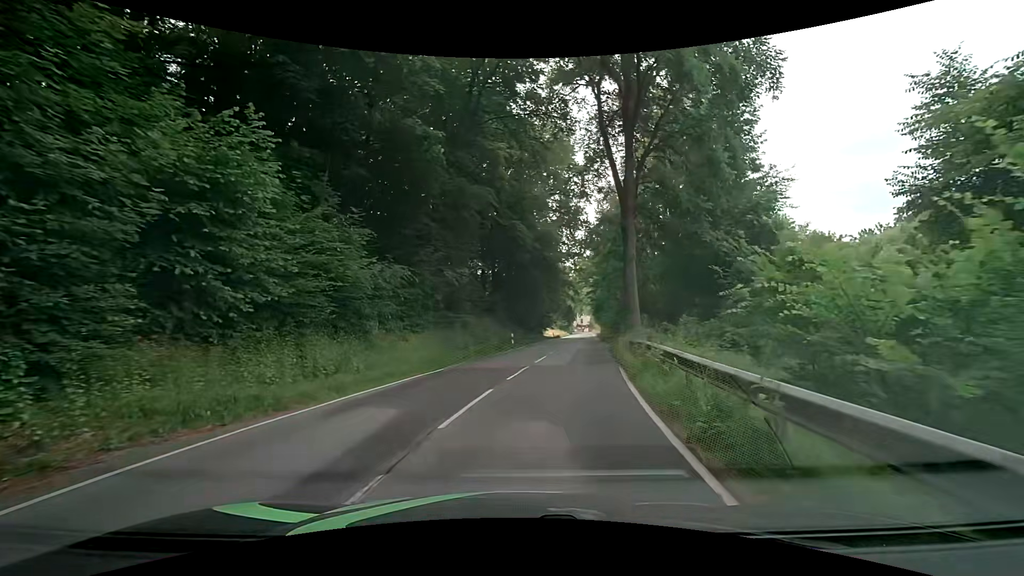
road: tertiary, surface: asphalt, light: Day
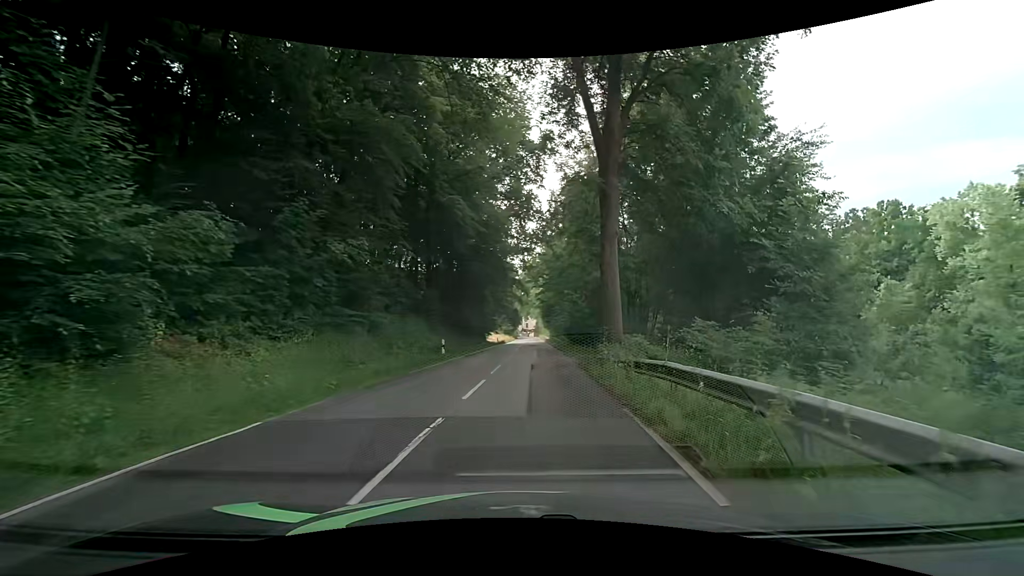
(+0.5, +8.8) m; +8°
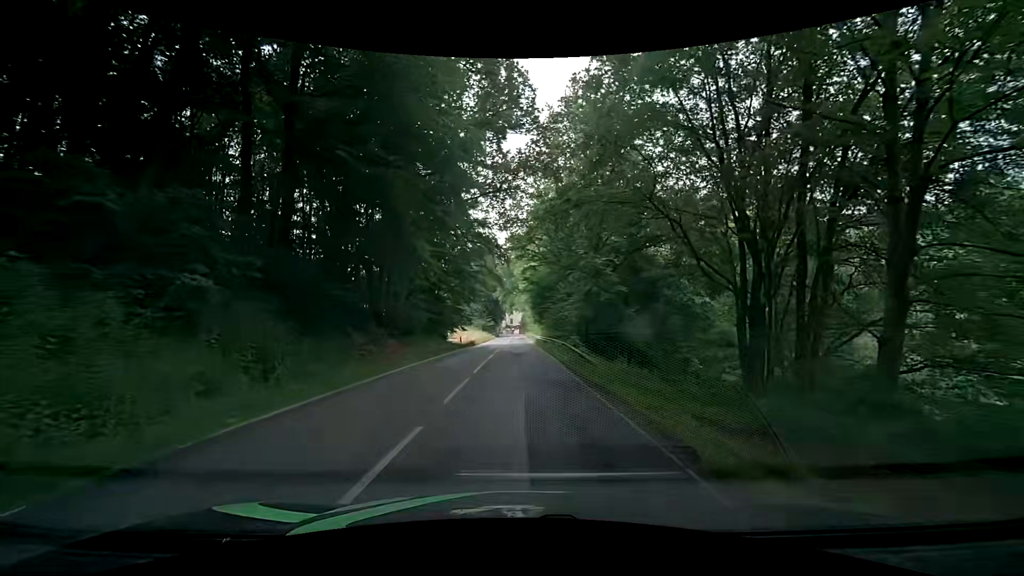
(+0.6, +25.5) m; +4°
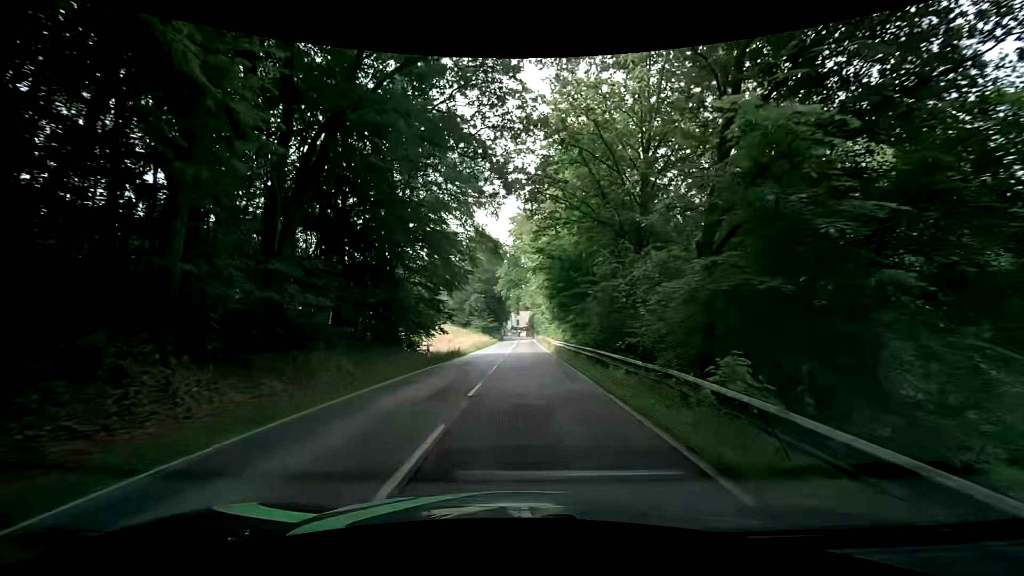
(-1.0, +18.3) m; -5°
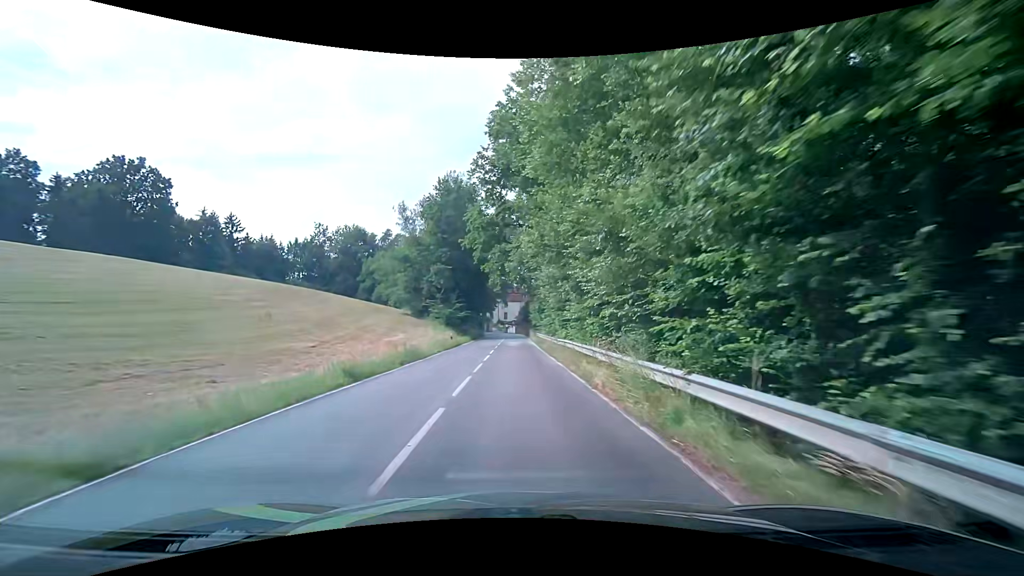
(+0.6, +34.0) m; +1°
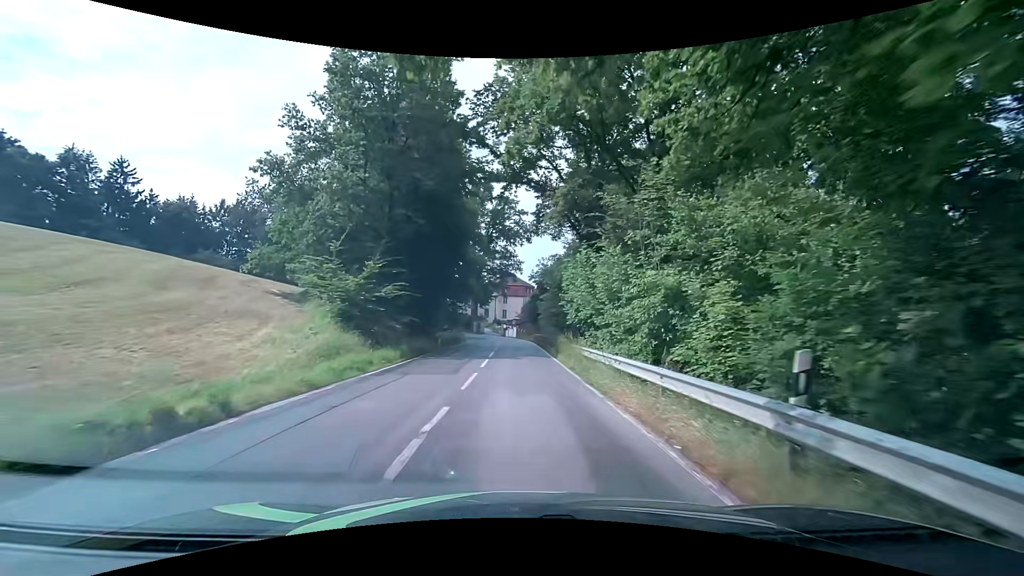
(+0.7, +34.7) m; +2°
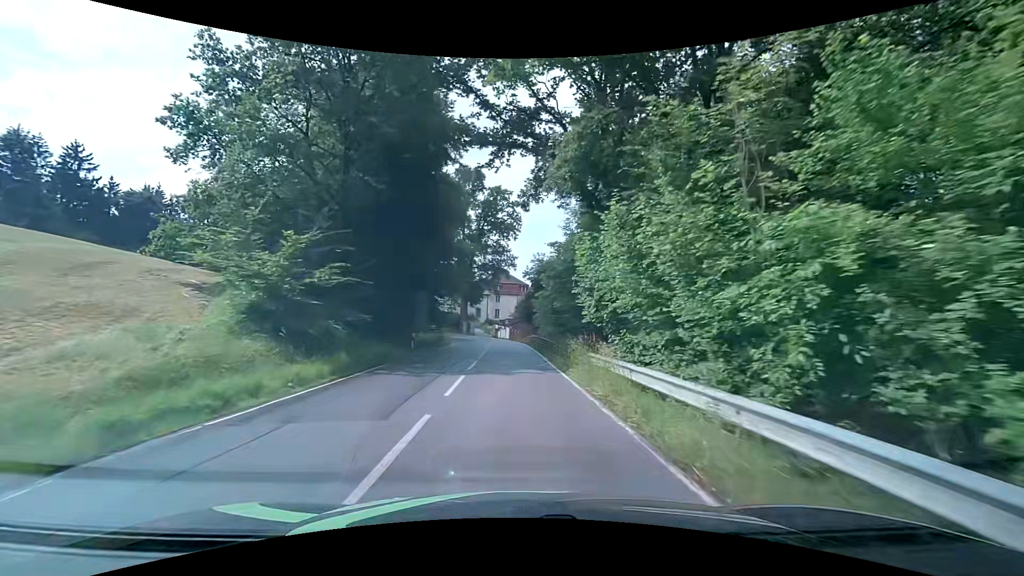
(0.0, +6.9) m; -1°
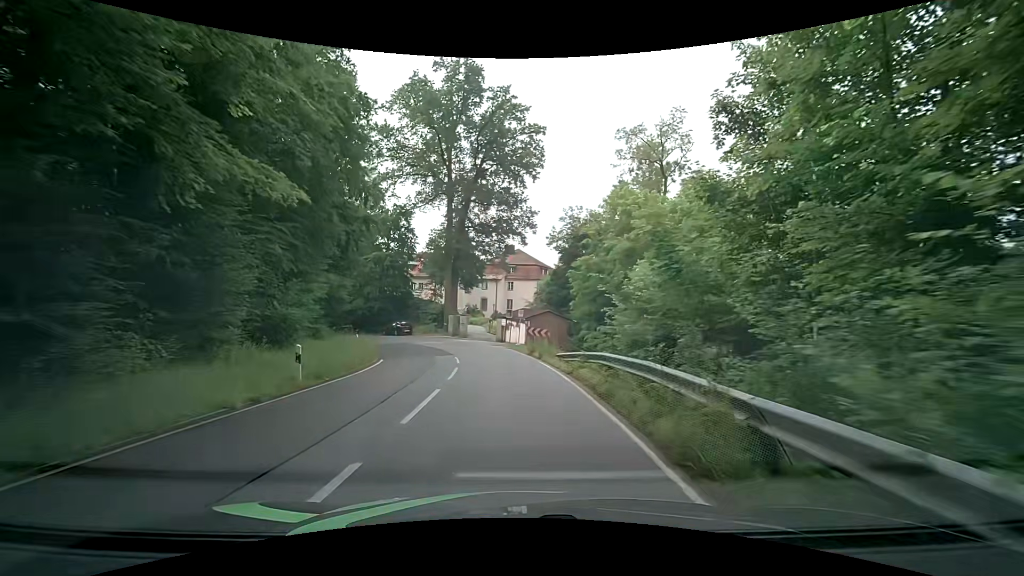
(+0.7, +33.3) m; -1°
